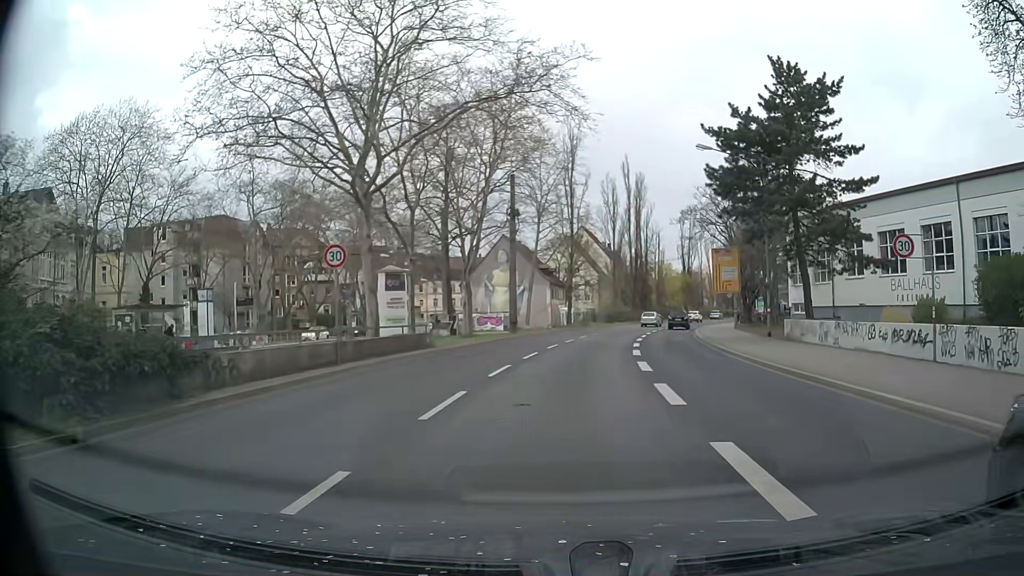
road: primary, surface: asphalt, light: Day
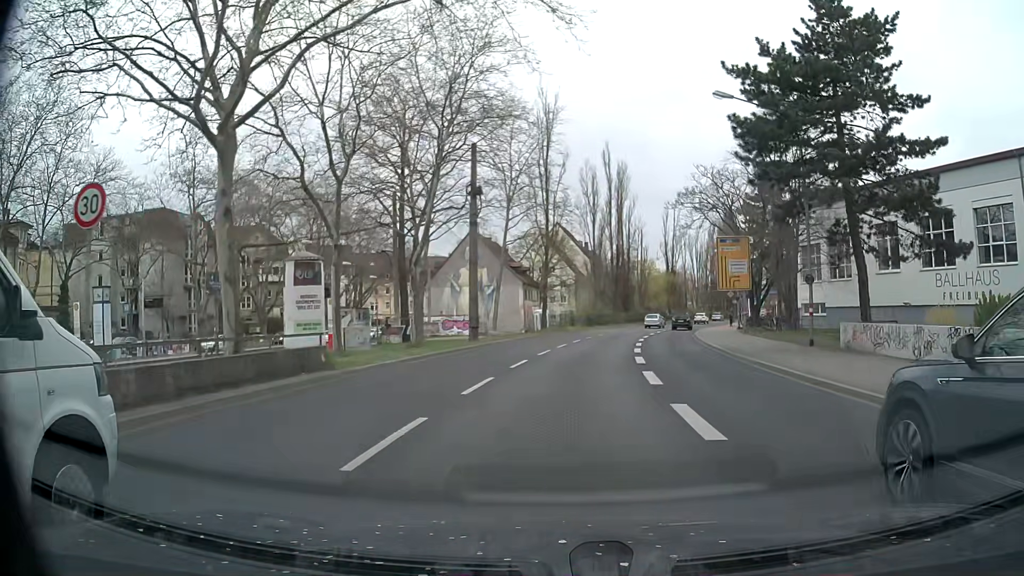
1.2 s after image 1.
(+0.1, +8.9) m; +1°
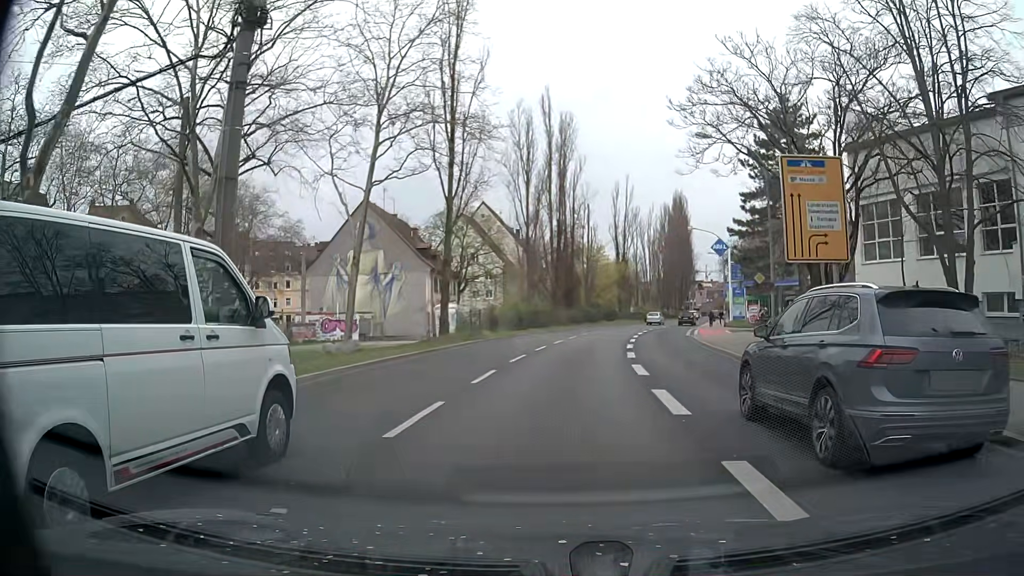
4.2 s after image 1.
(+1.2, +22.2) m; +6°
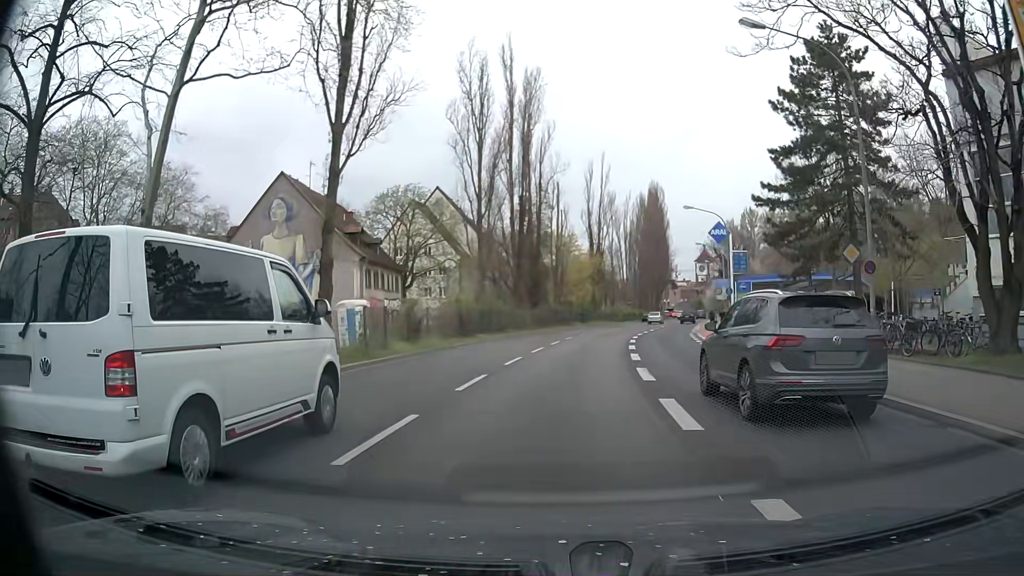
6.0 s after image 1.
(+0.3, +13.4) m; +1°
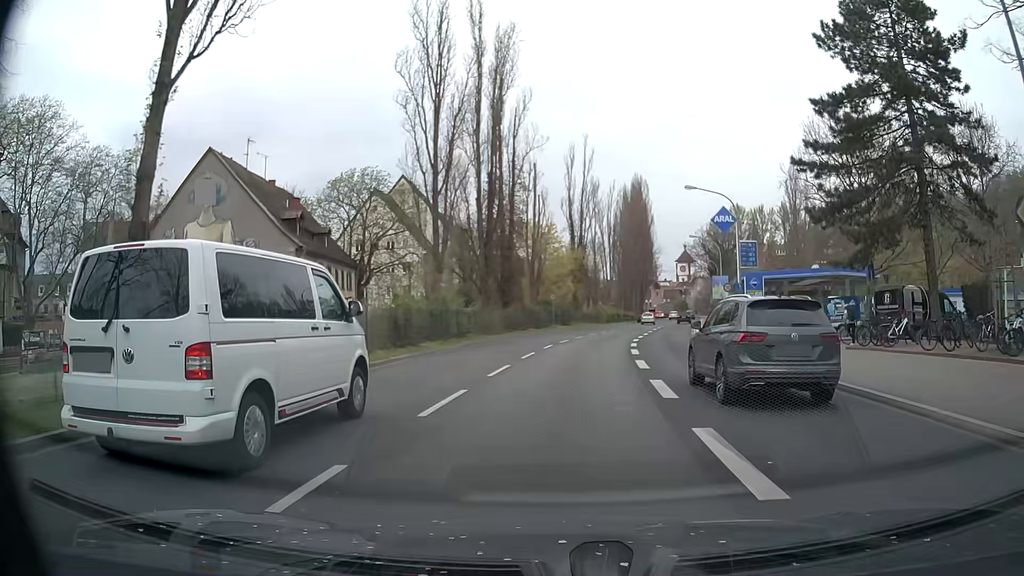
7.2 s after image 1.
(+0.4, +9.0) m; +3°
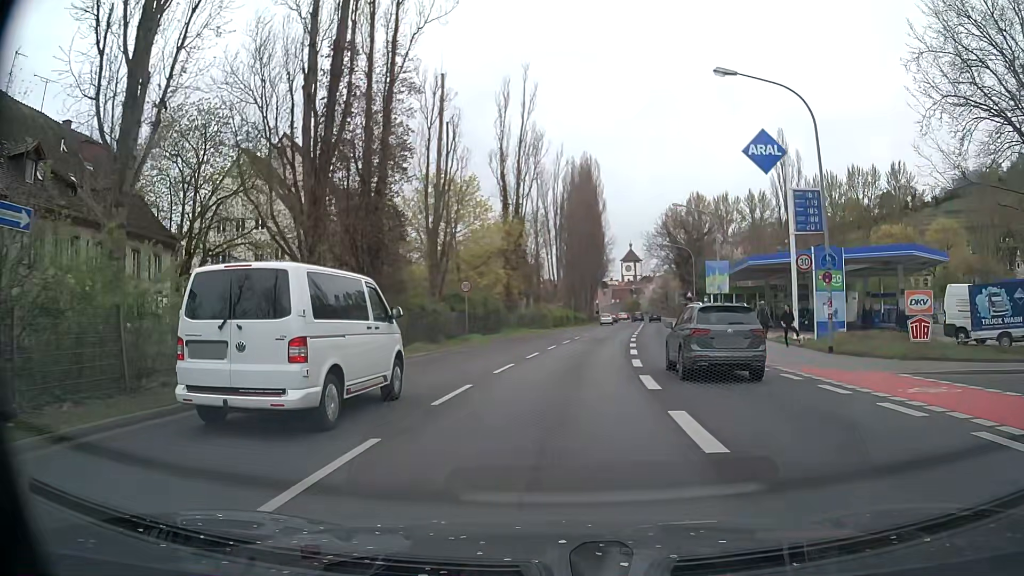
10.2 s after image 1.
(+1.1, +22.4) m; +5°
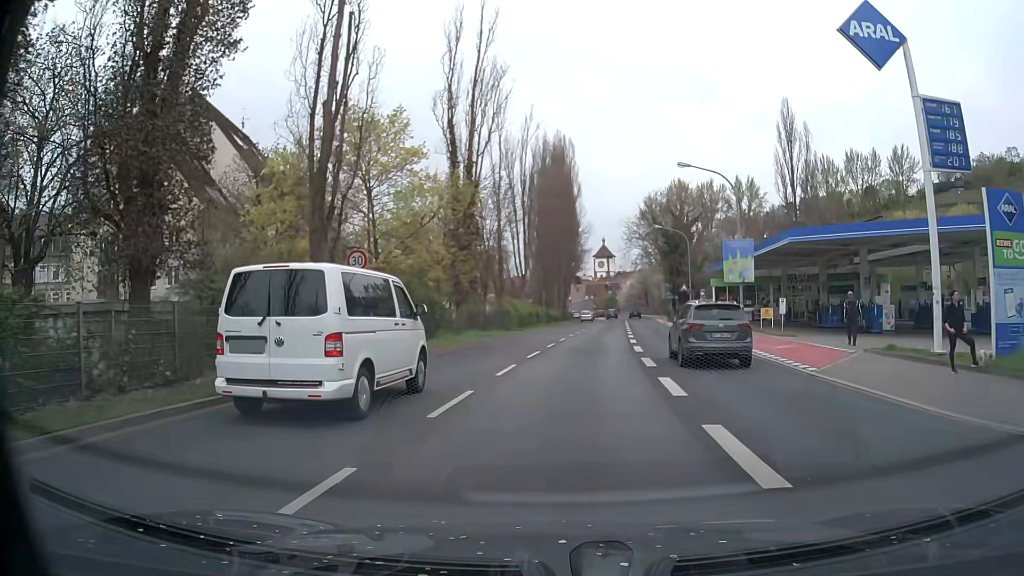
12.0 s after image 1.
(+0.2, +13.5) m; +2°
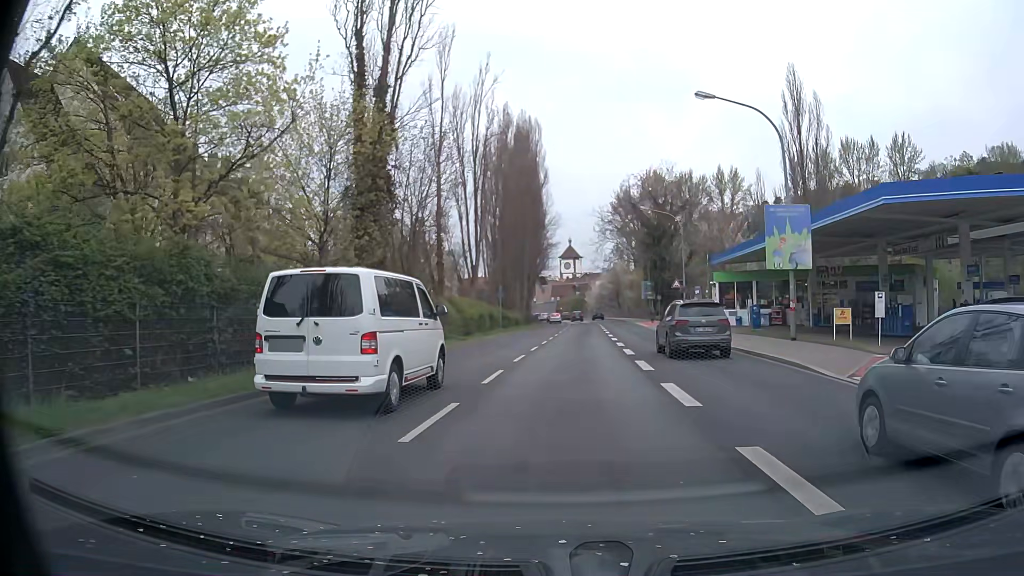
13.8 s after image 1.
(+0.3, +13.5) m; +3°
(0, +10) (+1, +20) (+1, +30) (+2, +40) (+2, +50) (+3, +60) (+3, +70) (+4, +80) (+4, +90) (+4, +100) m
